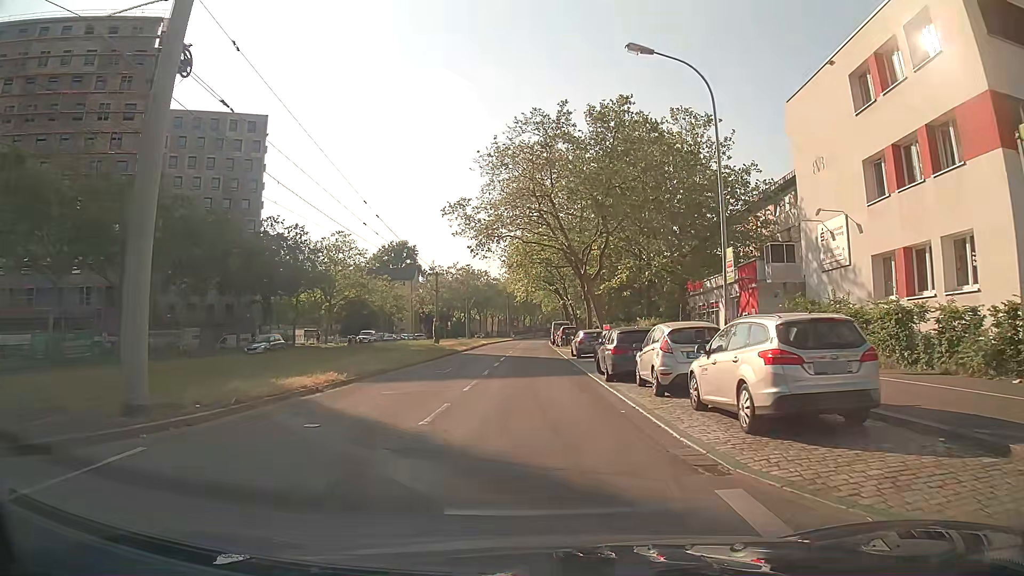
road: tertiary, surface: asphalt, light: Day
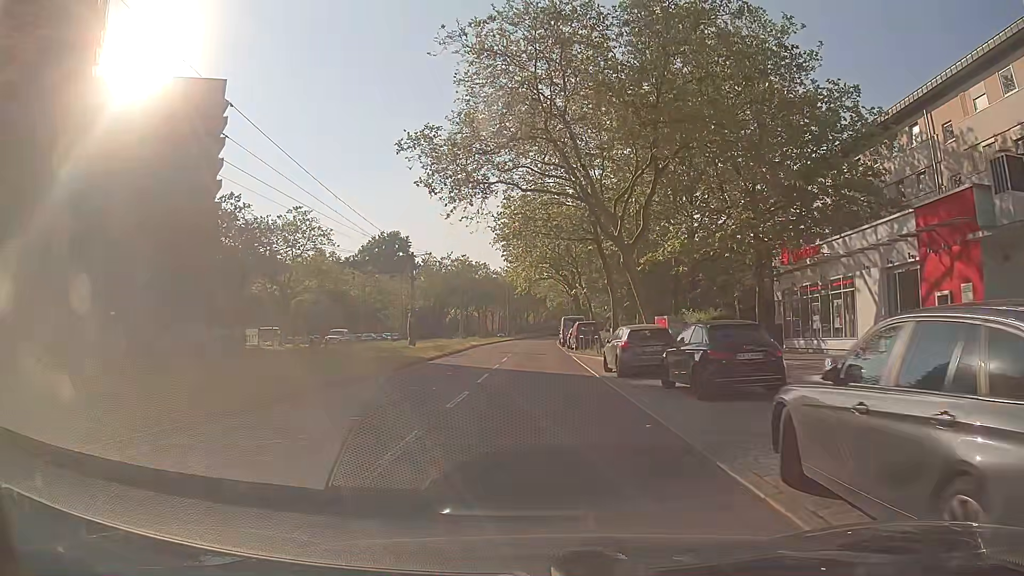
(0.0, +15.8) m; +1°
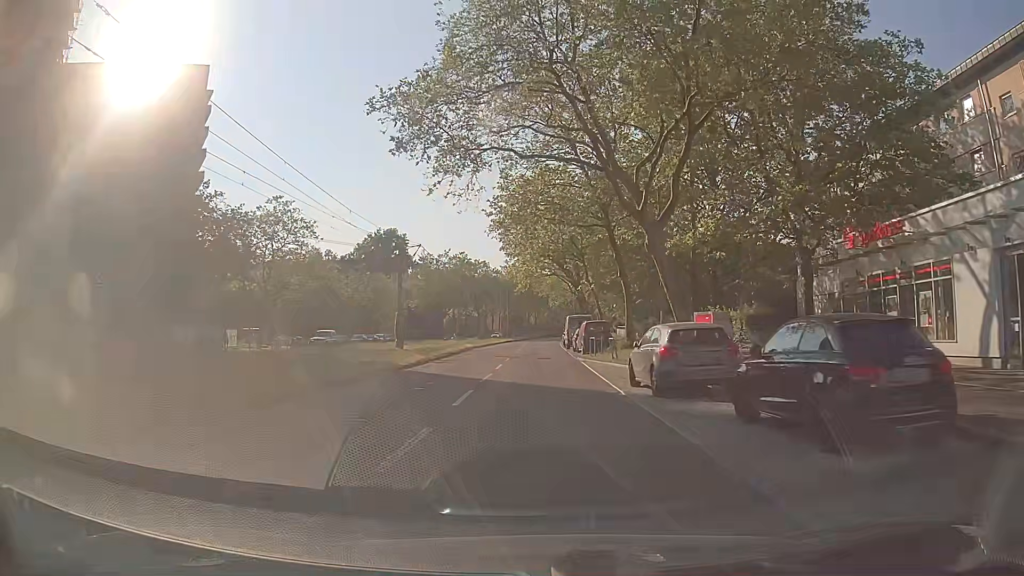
(-0.1, +5.6) m; -2°
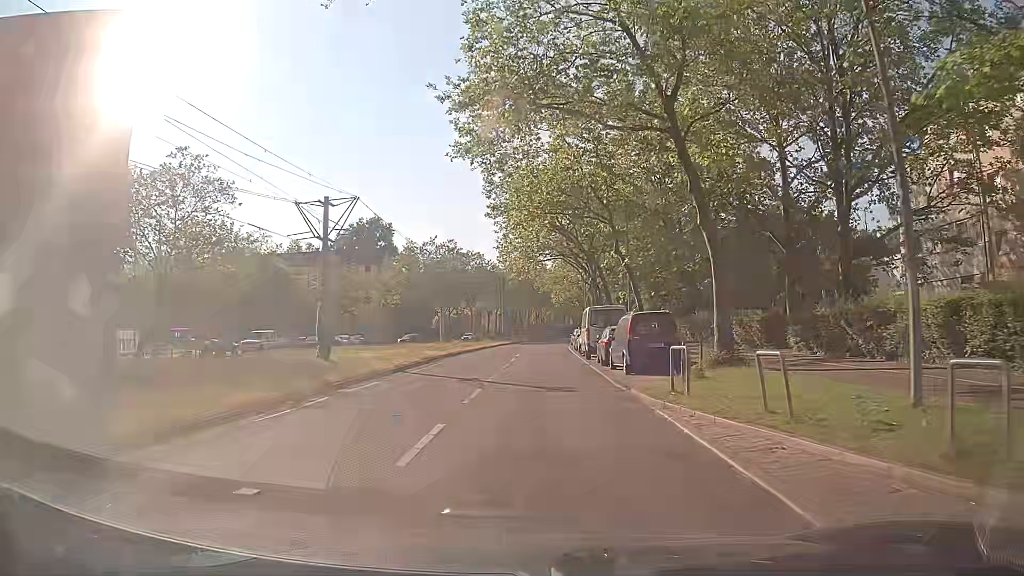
(+0.1, +17.6) m; +1°
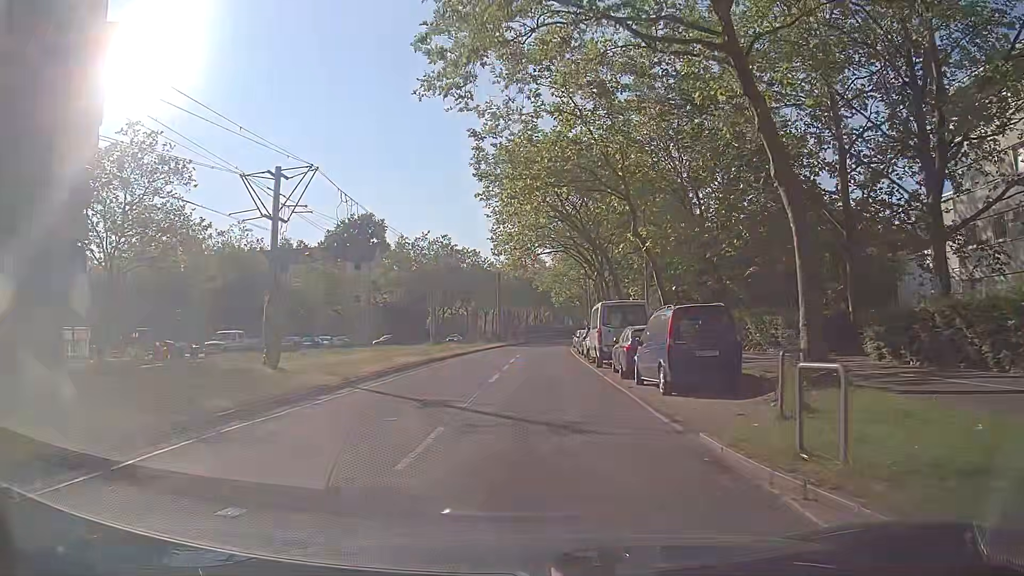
(-0.1, +6.1) m; 0°
